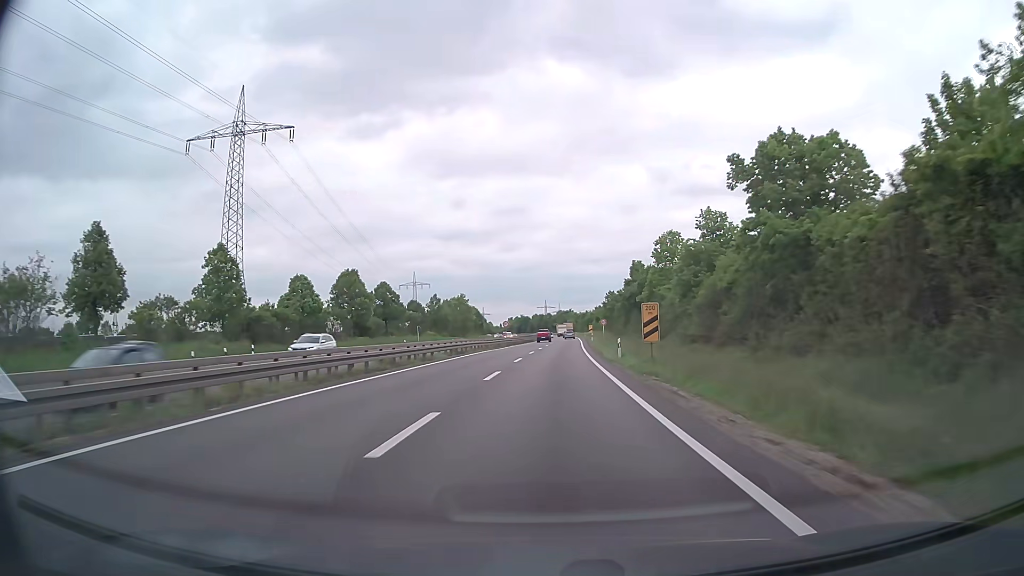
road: trunk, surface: asphalt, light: Day
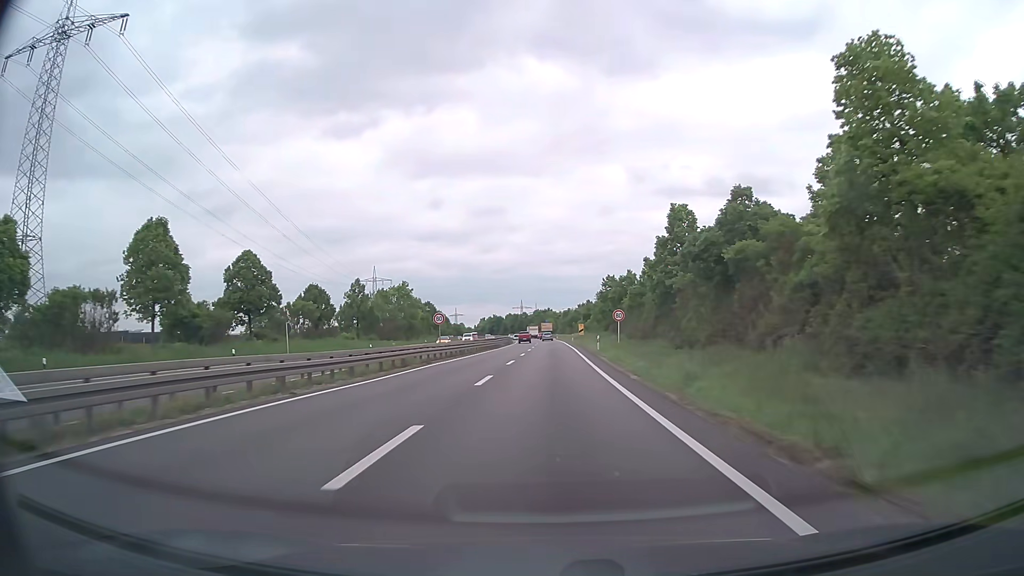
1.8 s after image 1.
(+0.8, +37.4) m; +2°
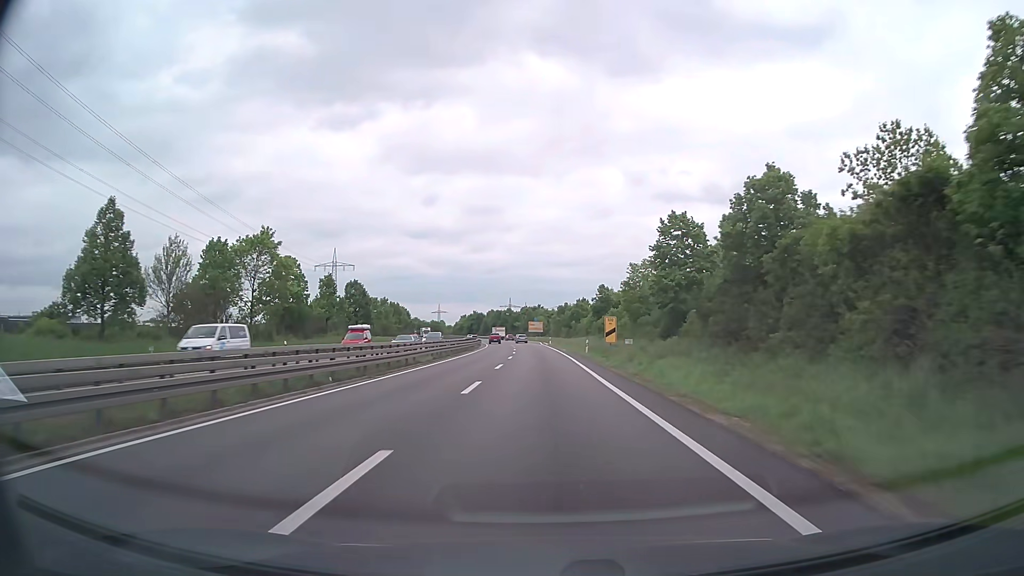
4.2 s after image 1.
(+0.5, +50.0) m; +1°
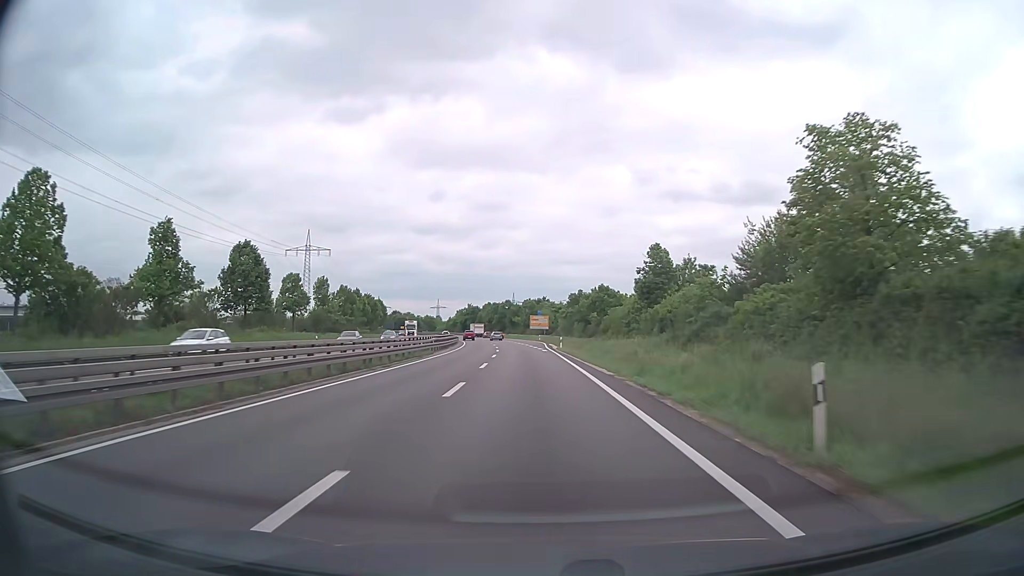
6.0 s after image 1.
(-0.1, +37.4) m; 0°
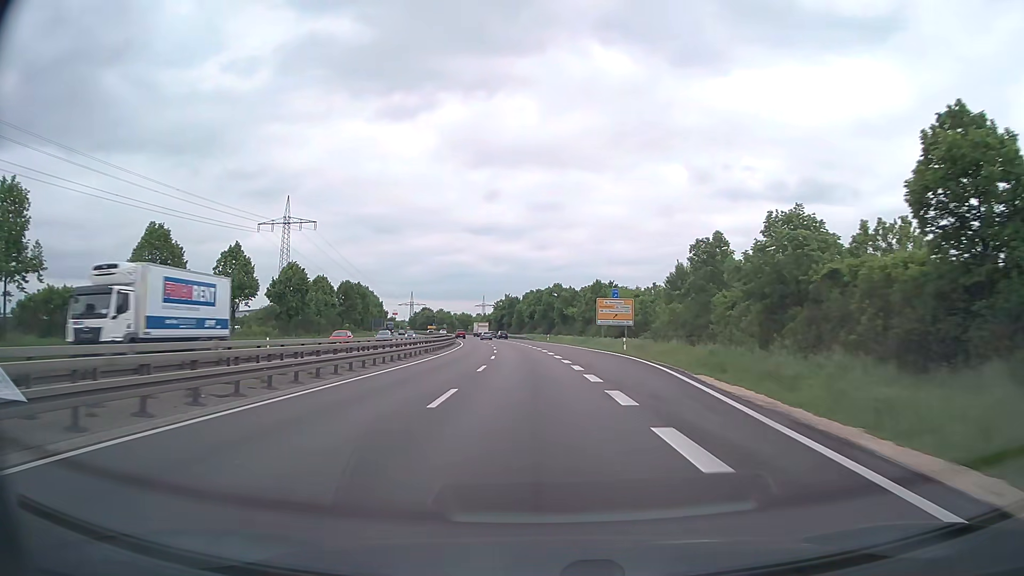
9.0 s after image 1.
(-2.1, +62.3) m; -4°
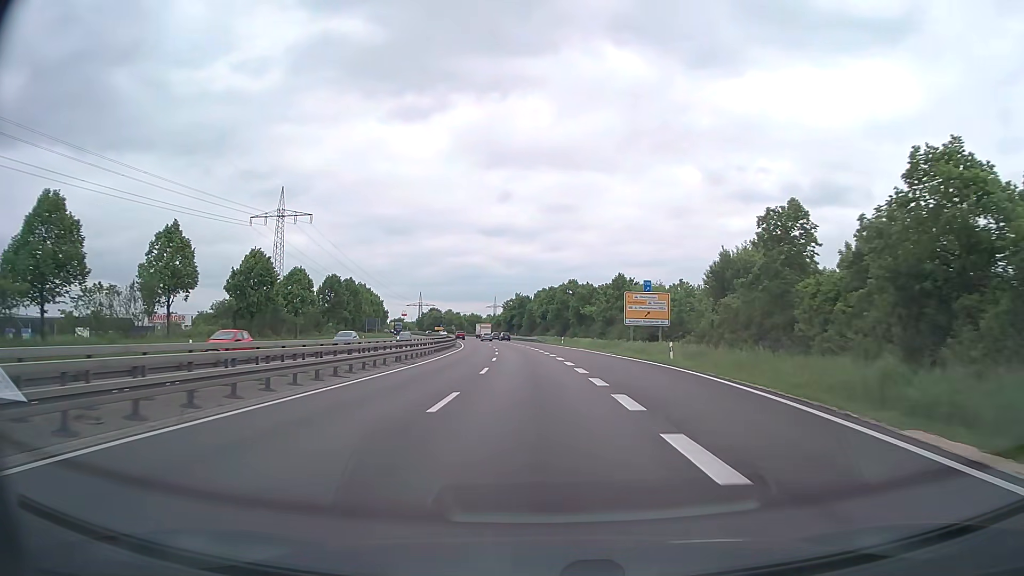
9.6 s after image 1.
(-0.2, +12.5) m; -1°
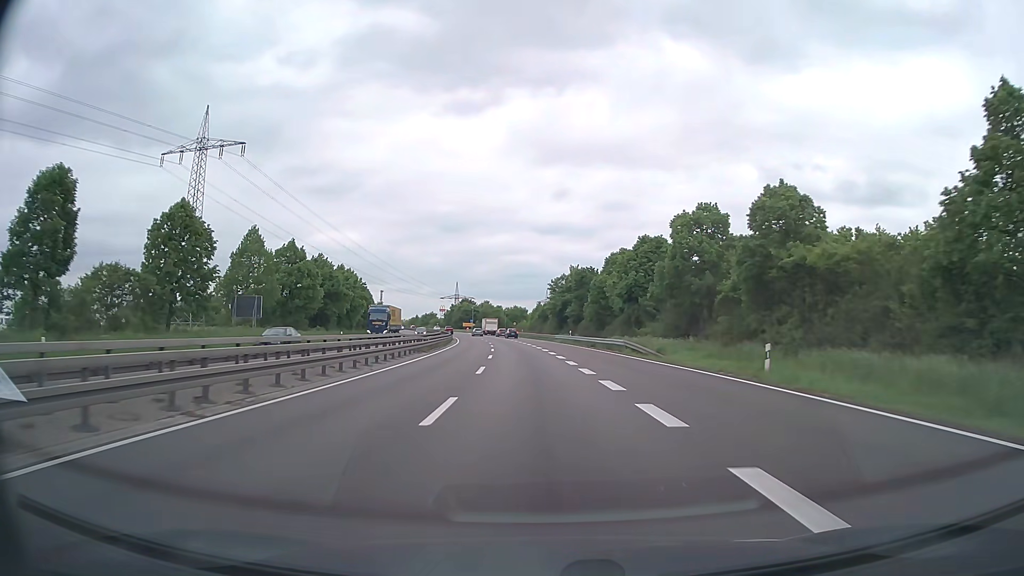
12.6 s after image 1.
(-2.9, +62.4) m; -5°
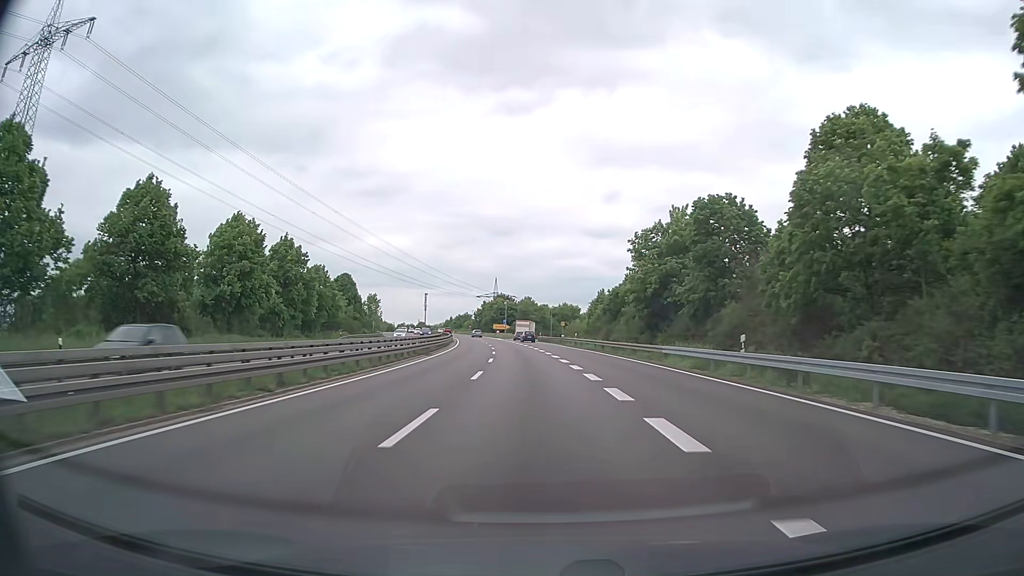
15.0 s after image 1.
(-1.8, +49.9) m; -5°
(0, +10) (0, +20) (-1, +30) (-1, +40) (-2, +50) (-2, +60) (-3, +70) (-4, +80) (-5, +90) (-7, +100) m
